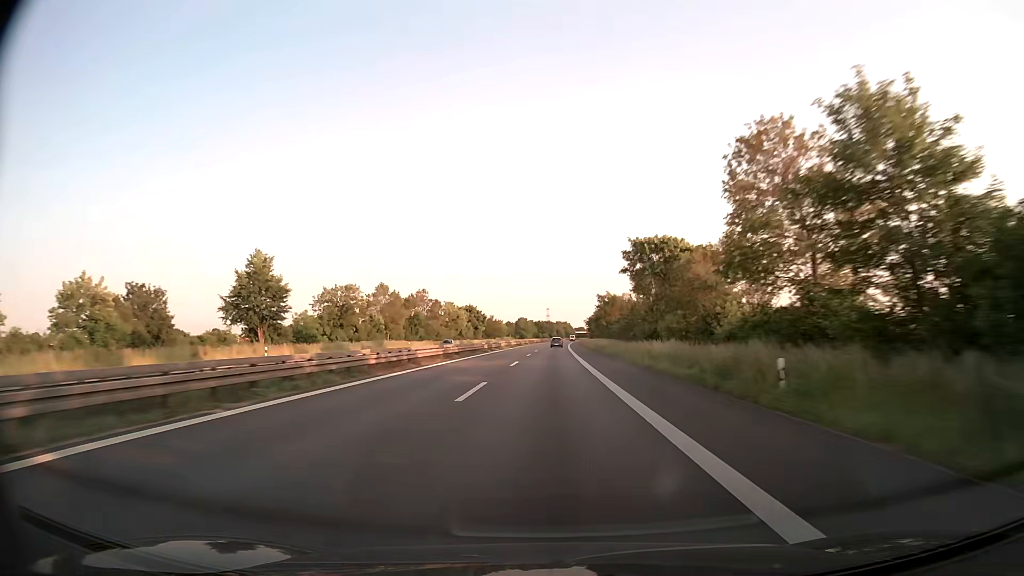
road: trunk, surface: asphalt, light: Day
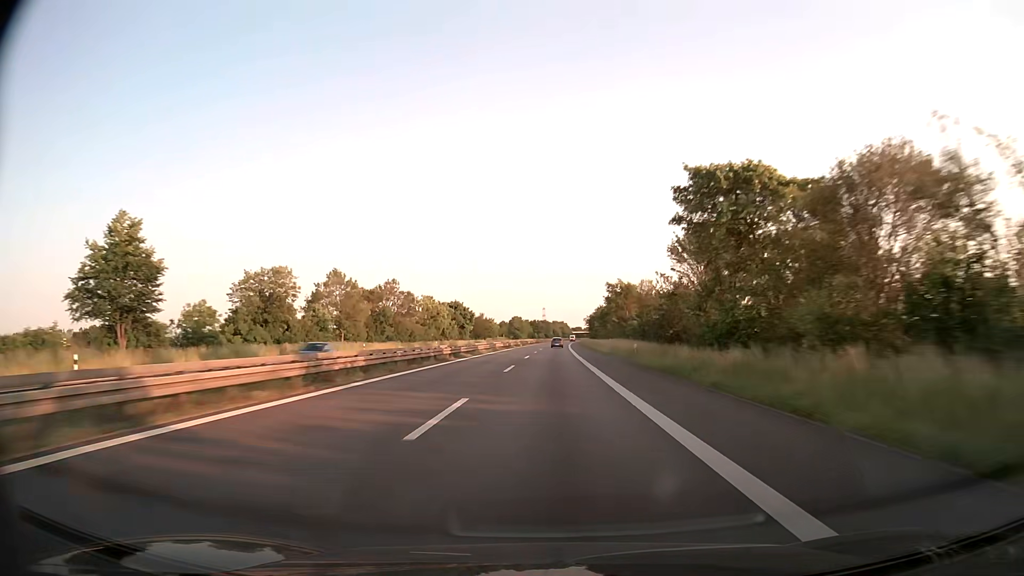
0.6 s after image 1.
(0.0, +23.5) m; 0°
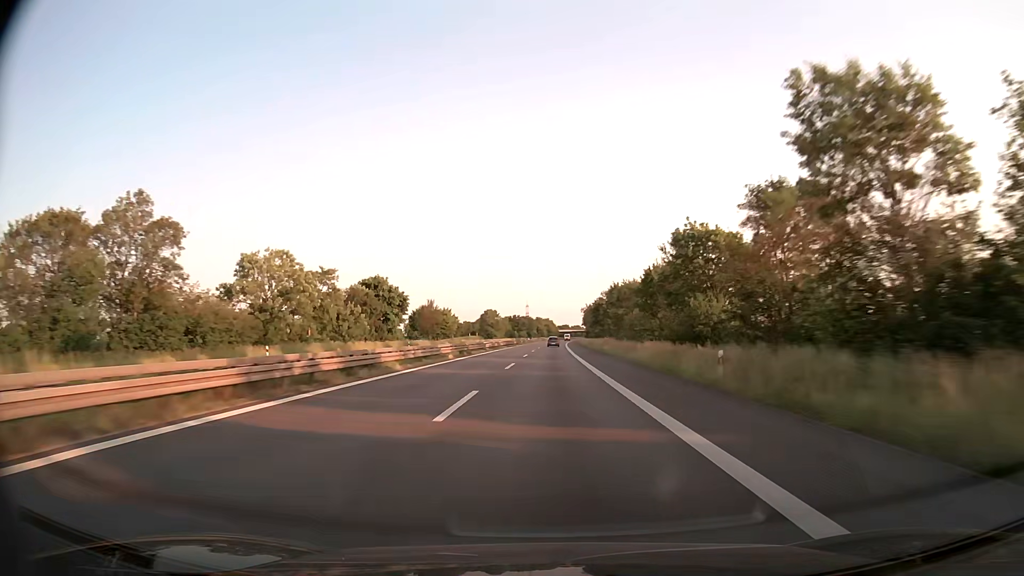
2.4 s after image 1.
(+0.8, +70.3) m; +1°
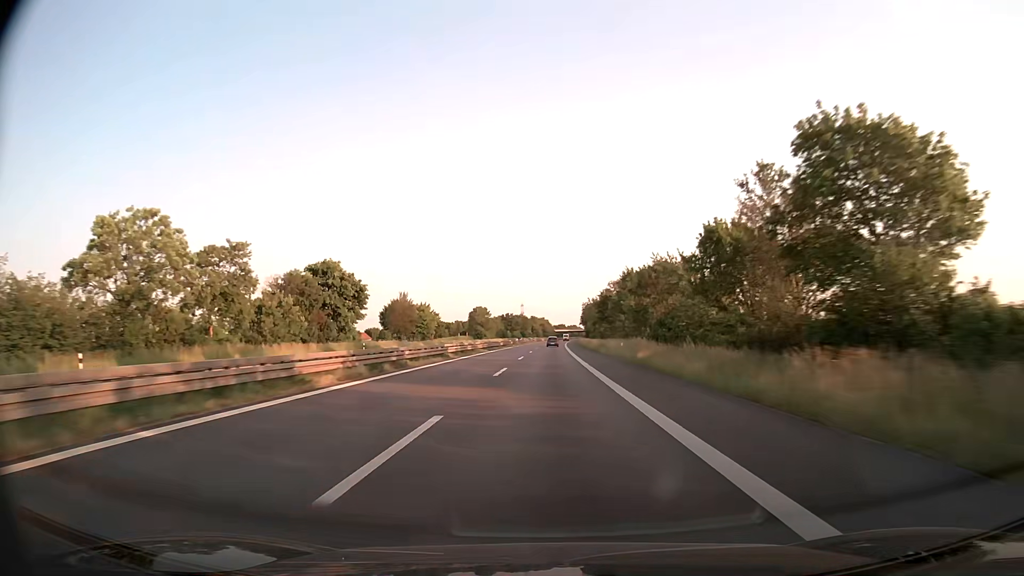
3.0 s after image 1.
(+0.1, +23.3) m; 0°
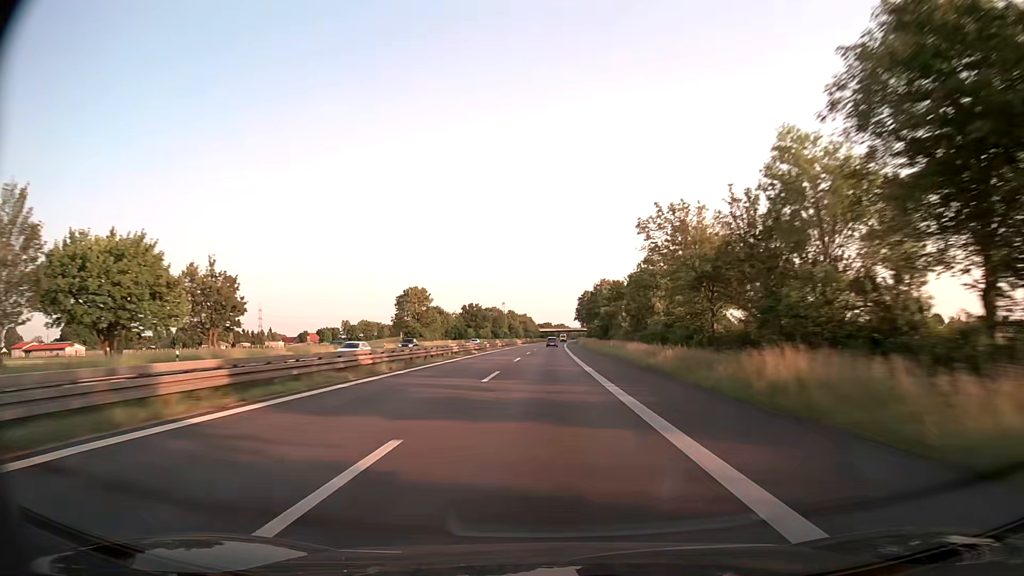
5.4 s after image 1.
(+1.1, +93.0) m; +1°
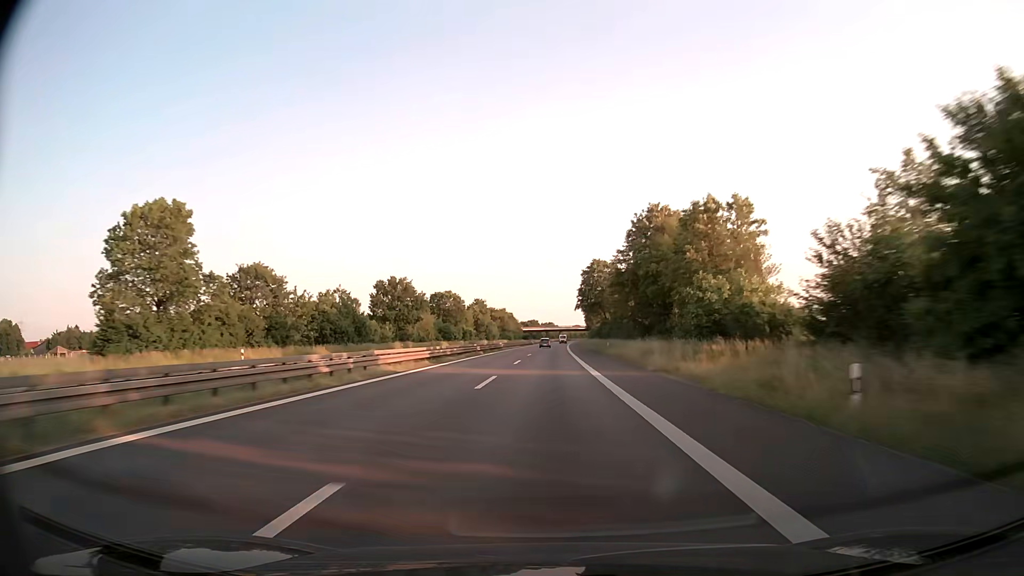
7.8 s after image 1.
(+0.8, +92.9) m; +1°
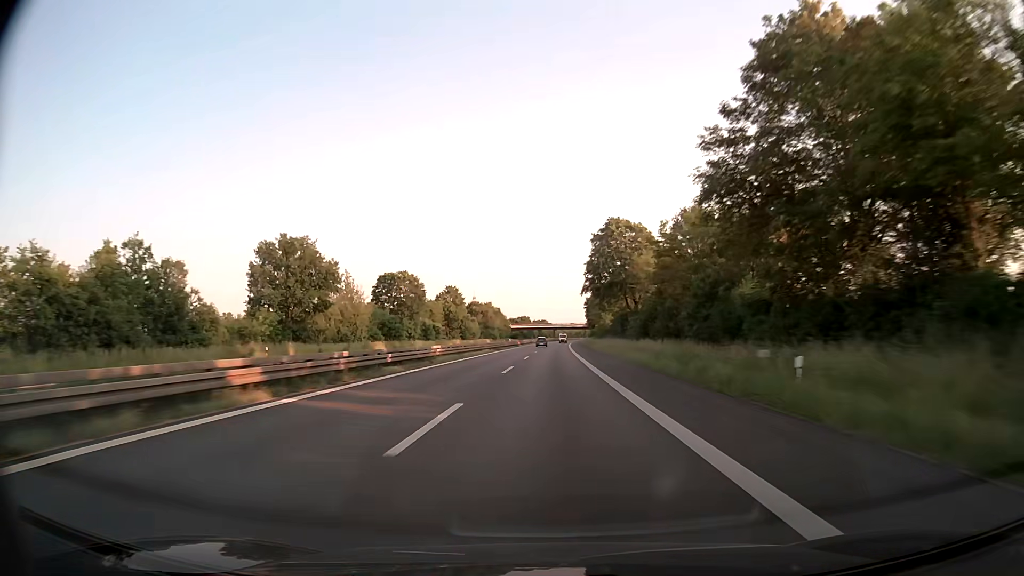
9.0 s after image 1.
(+0.2, +46.5) m; +1°
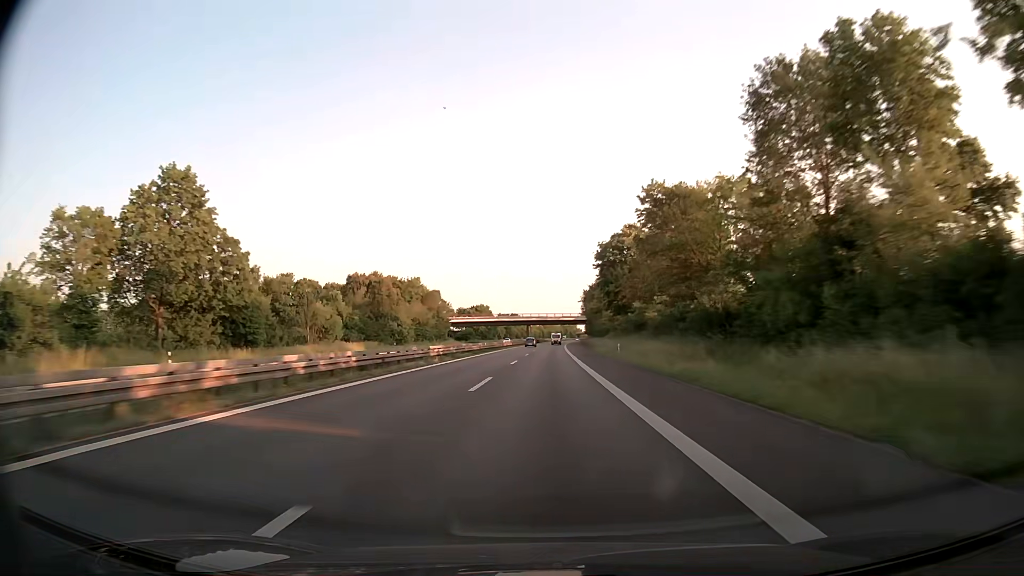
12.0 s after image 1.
(+2.2, +116.9) m; +2°
(0, +10) (0, +20) (0, +30) (0, +40) (0, +50) (0, +60) (0, +70) (+1, +80) (+1, +90) (+1, +100) m
